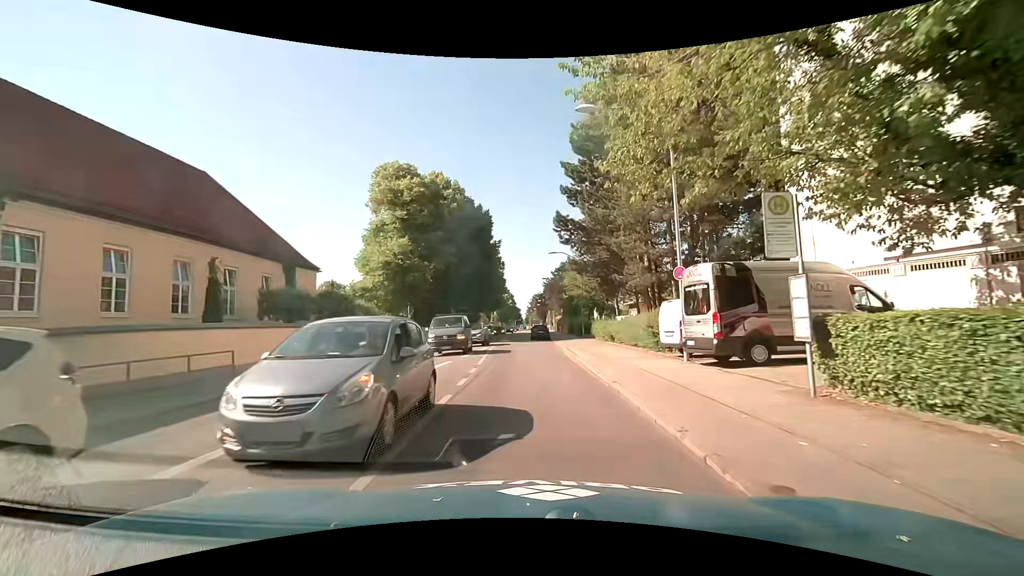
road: secondary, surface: asphalt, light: Day
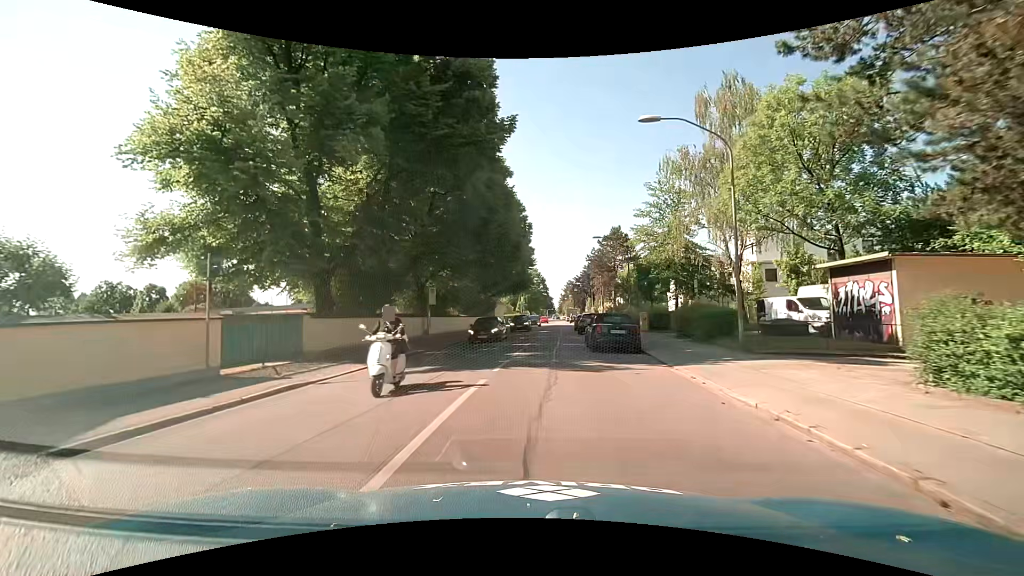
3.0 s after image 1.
(-1.2, +28.7) m; -4°
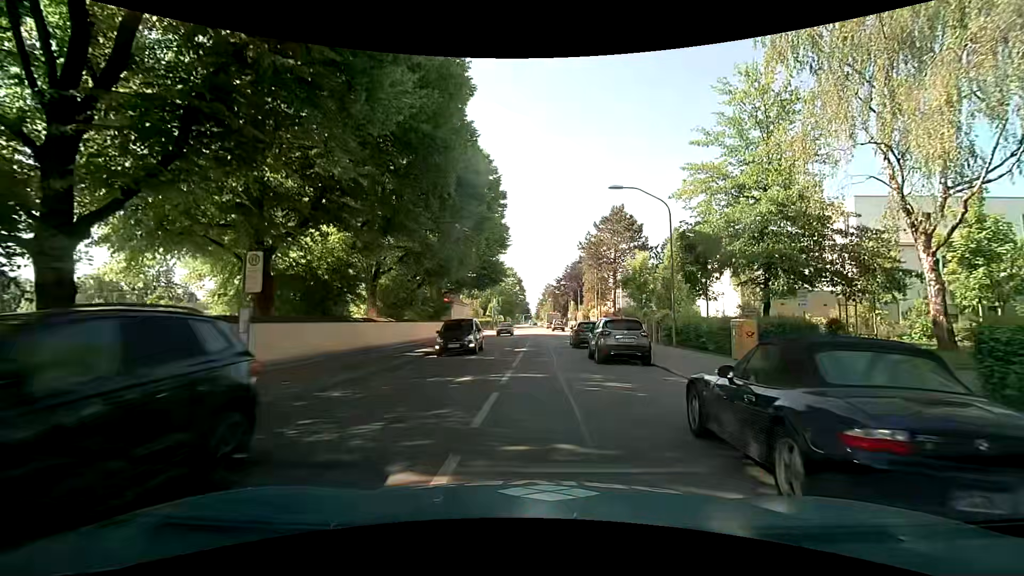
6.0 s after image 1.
(+0.4, +18.8) m; +3°
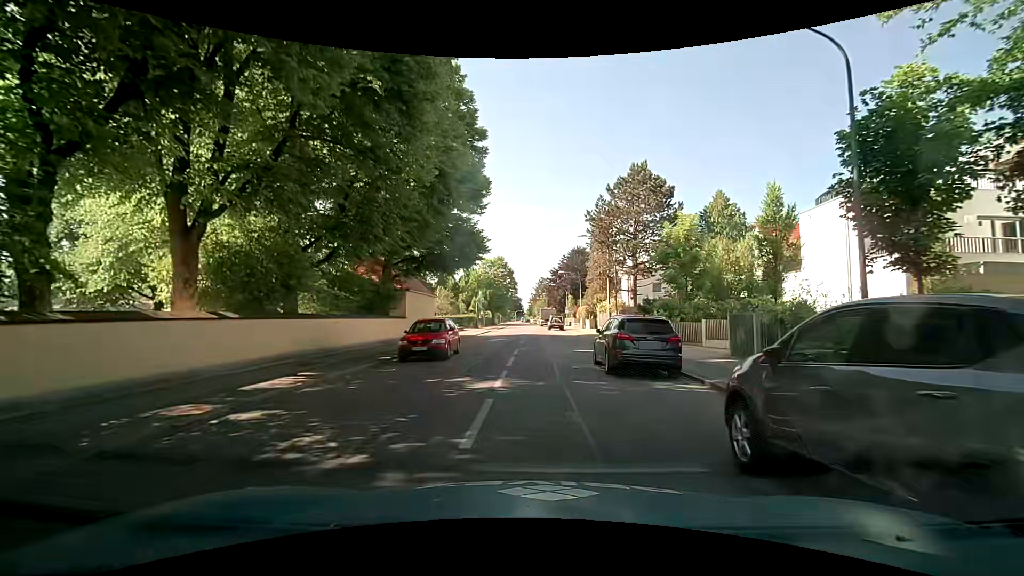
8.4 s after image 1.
(+0.1, +14.7) m; +1°
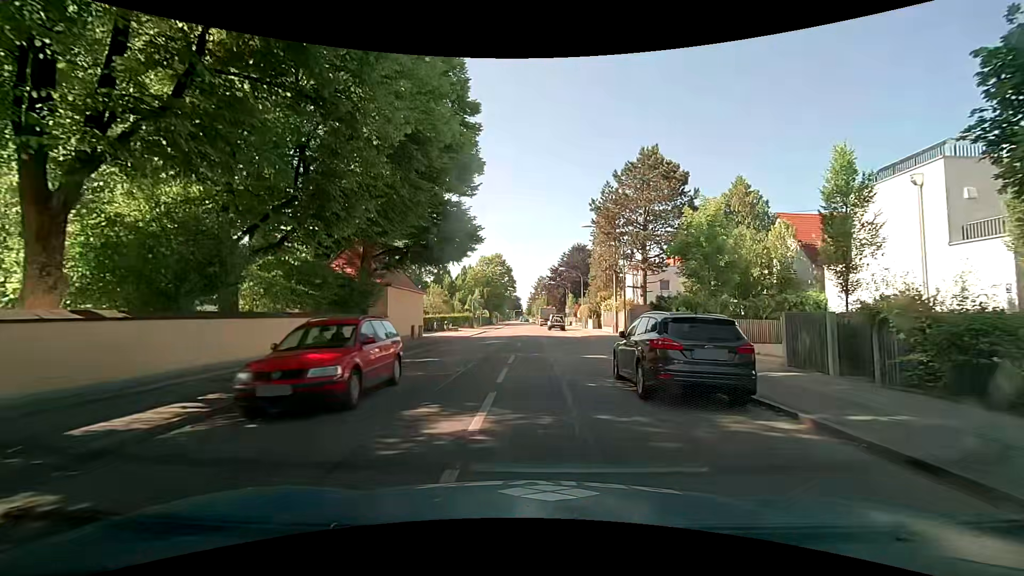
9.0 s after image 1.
(0.0, +3.9) m; +1°
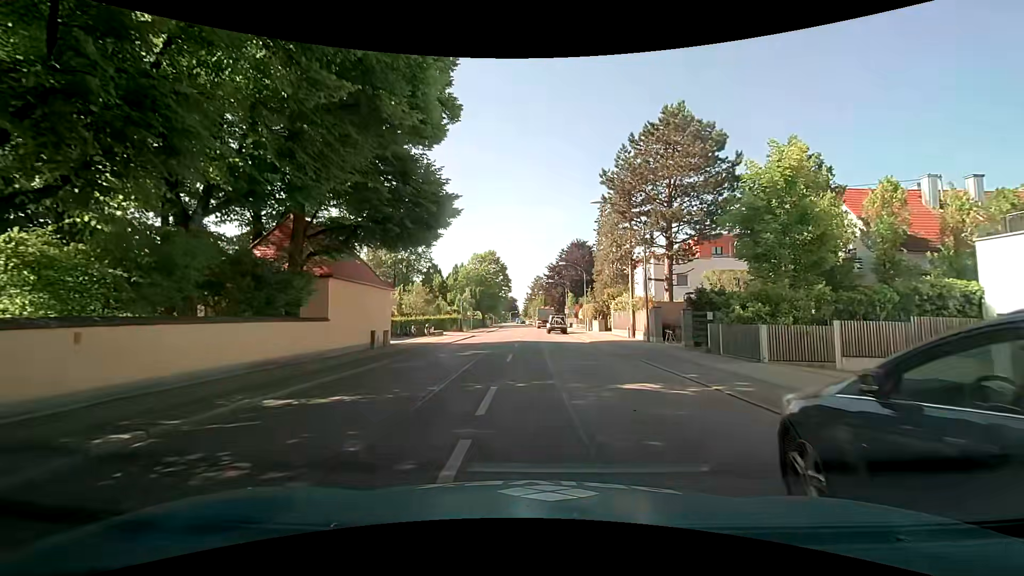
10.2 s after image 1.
(-0.1, +7.8) m; -1°
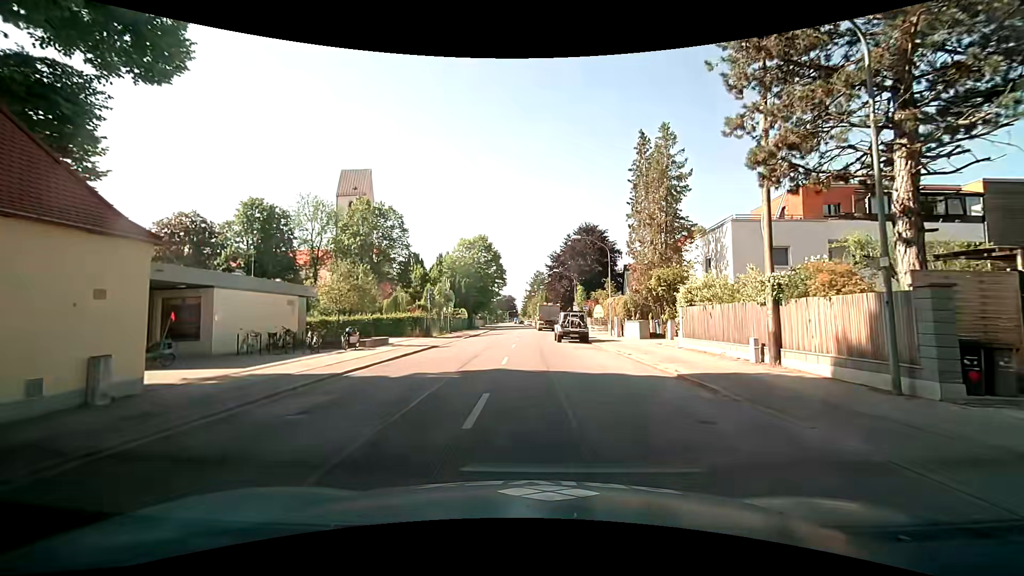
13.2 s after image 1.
(+0.1, +19.0) m; +1°
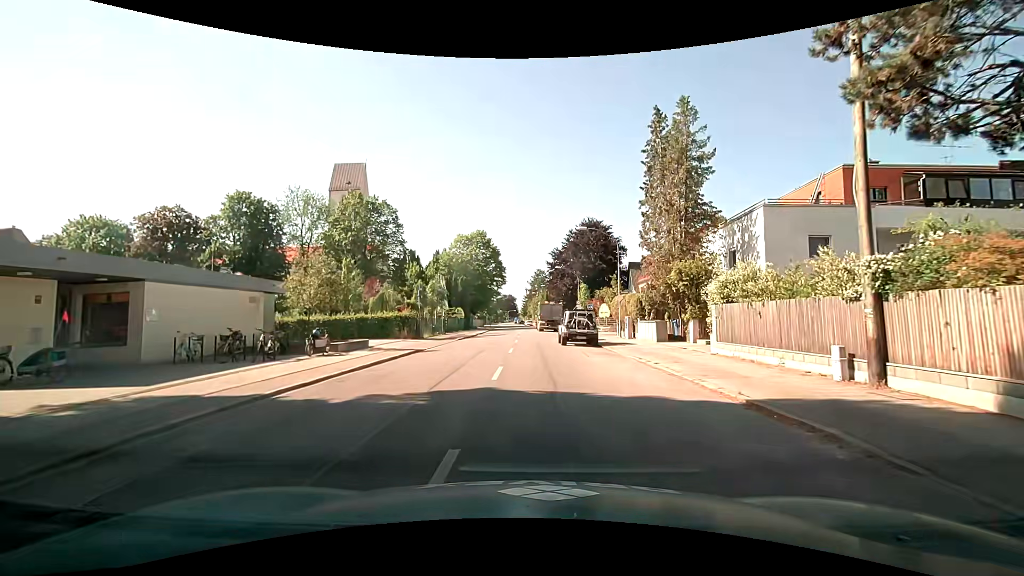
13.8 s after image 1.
(0.0, +3.9) m; 0°
(0, +10) (0, +20) (-1, +30) (-1, +40) (-1, +50) (-1, +60) (-1, +70) (-1, +80) (-1, +90) (-2, +100) m
